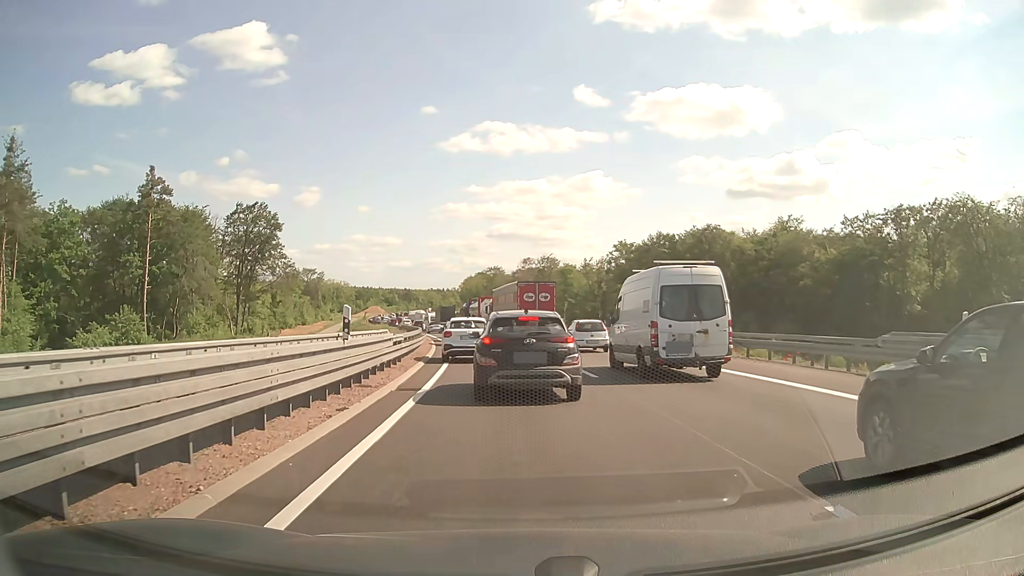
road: motorway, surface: asphalt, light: Day
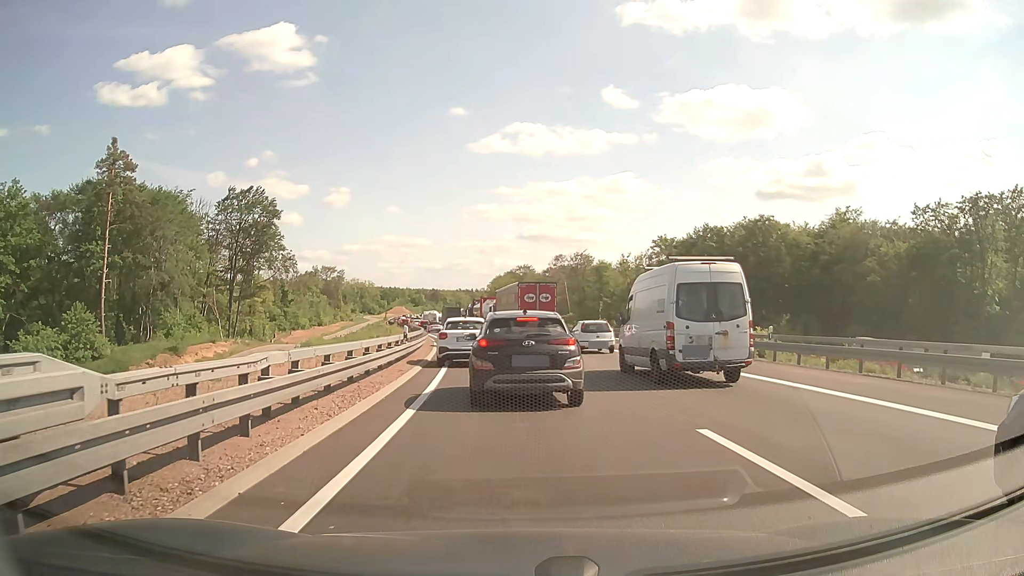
(-0.3, +14.0) m; -2°
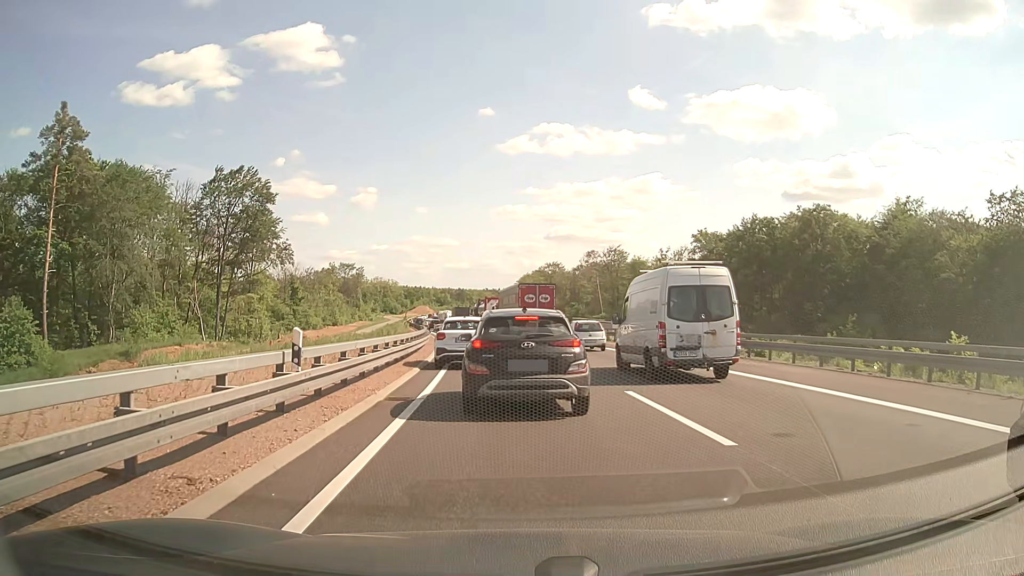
(-0.3, +13.0) m; -2°
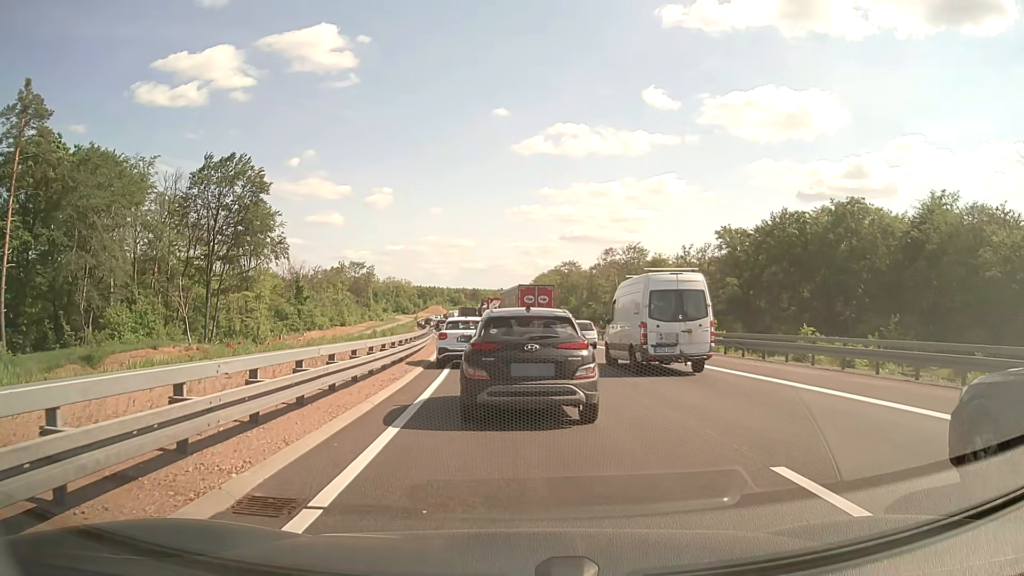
(-0.1, +7.1) m; -2°
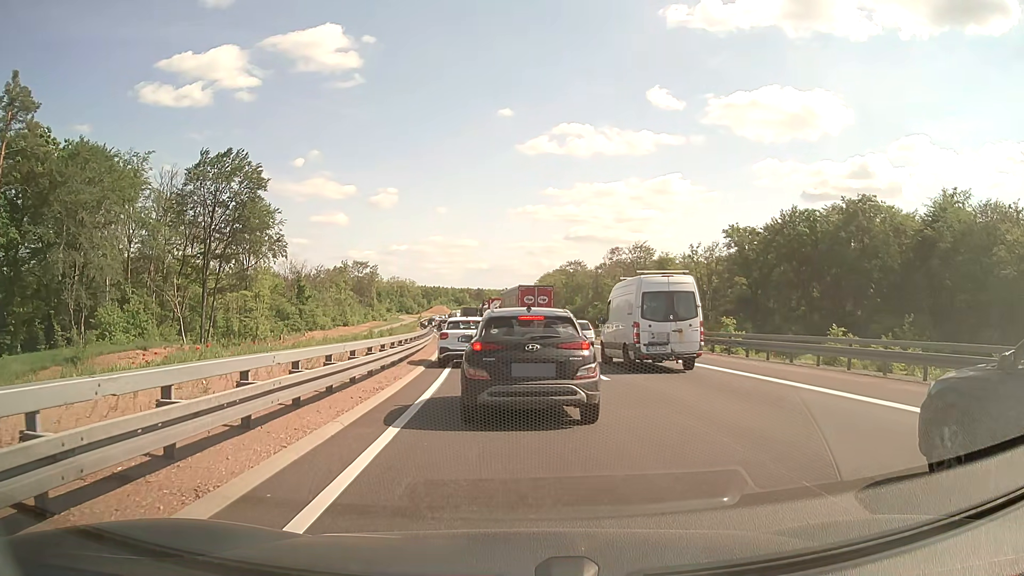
(0.0, +2.3) m; 0°
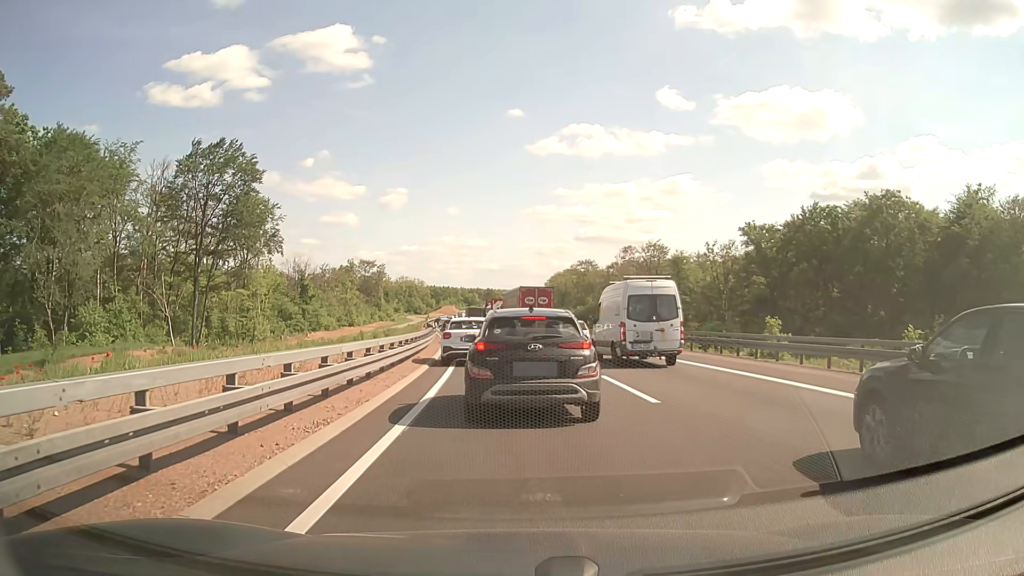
(0.0, +4.6) m; -2°
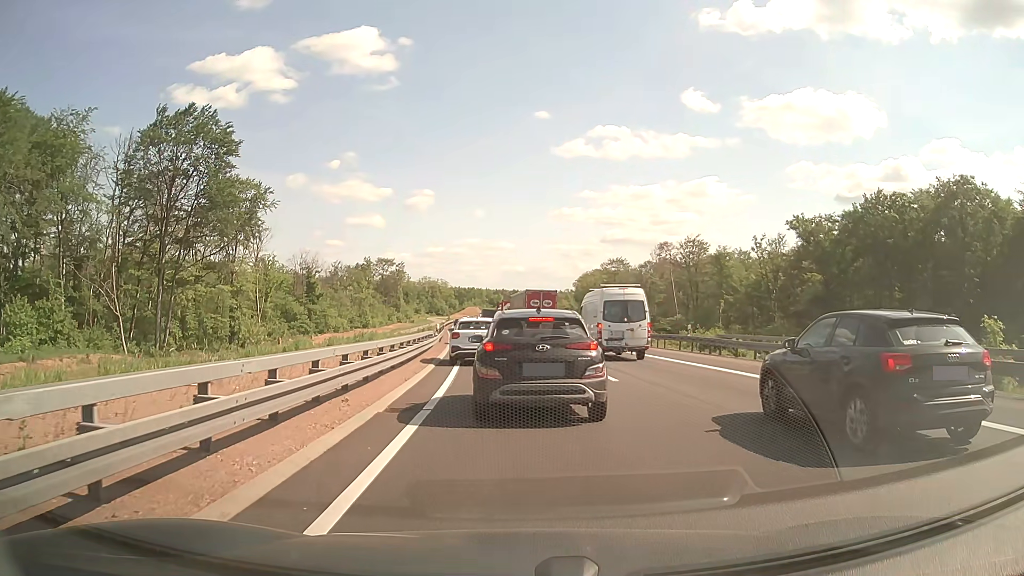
(-0.1, +13.2) m; -1°
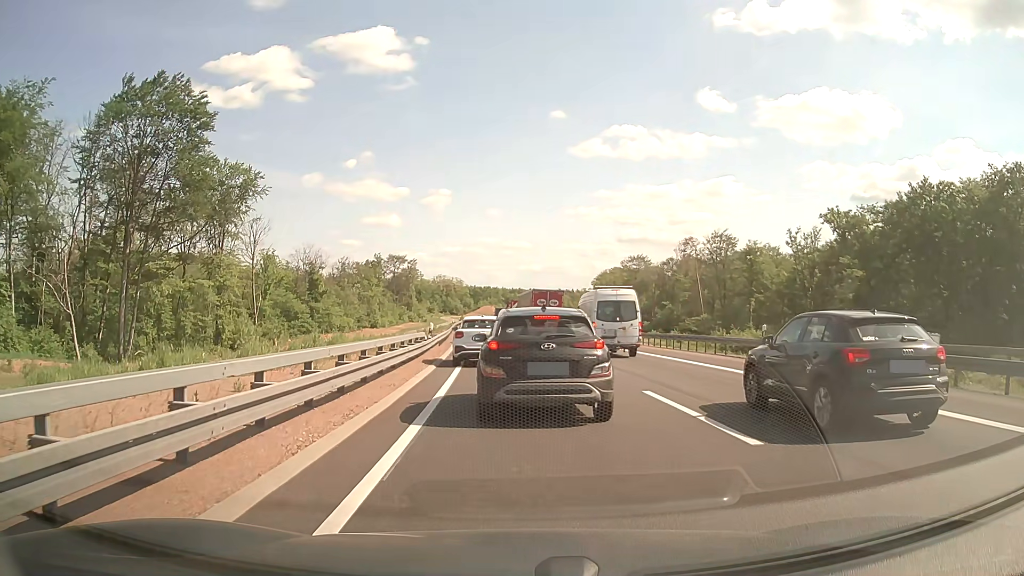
(-0.1, +8.7) m; -1°
(0, +10) (0, +20) (-1, +30) (-2, +40) (-3, +50) (-3, +60) (-4, +70) (-5, +80) (-6, +90) (-6, +100) m
